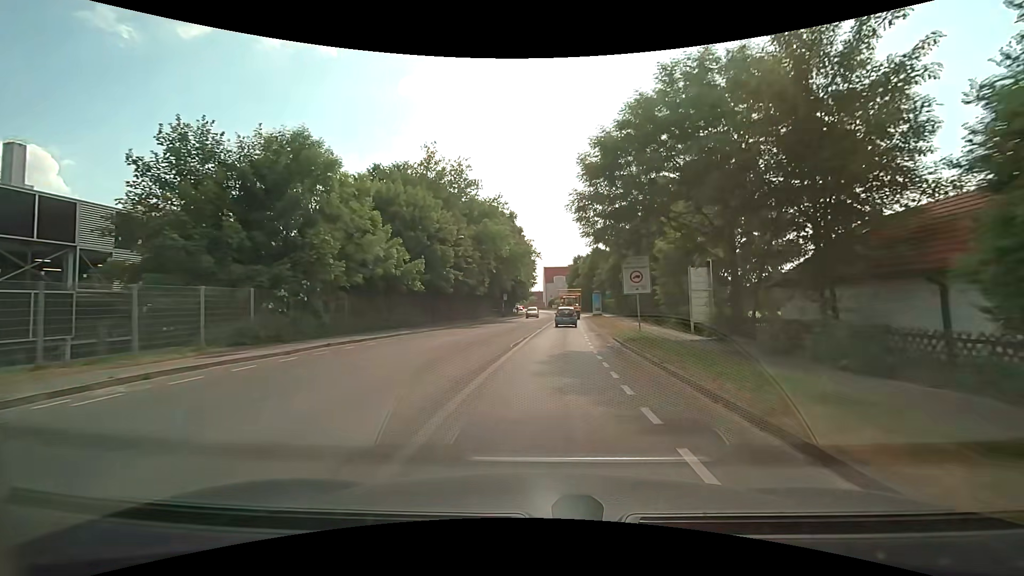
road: secondary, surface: asphalt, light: Day
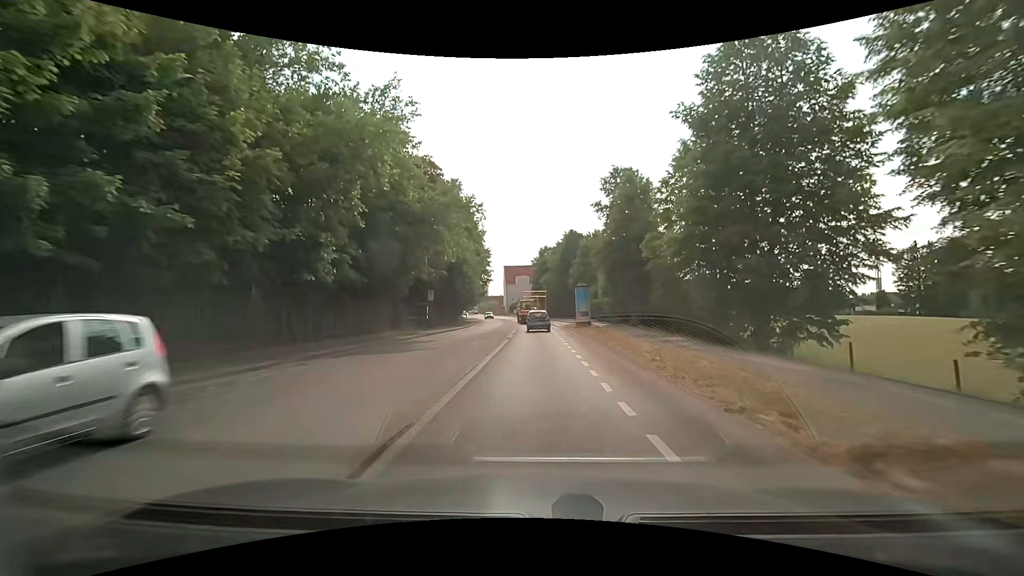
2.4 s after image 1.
(+1.2, +29.3) m; +4°
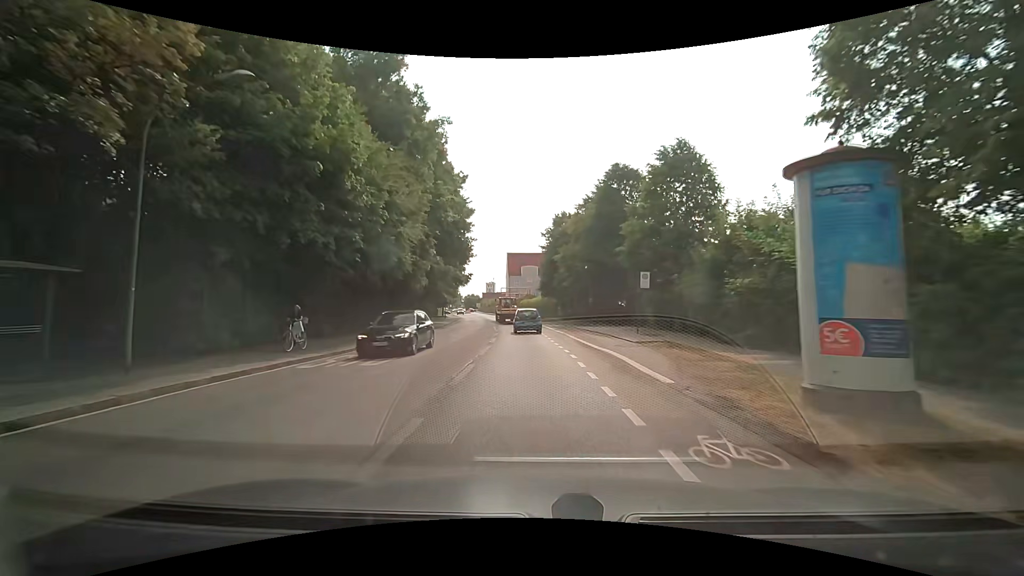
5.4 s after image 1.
(-0.3, +36.6) m; -2°
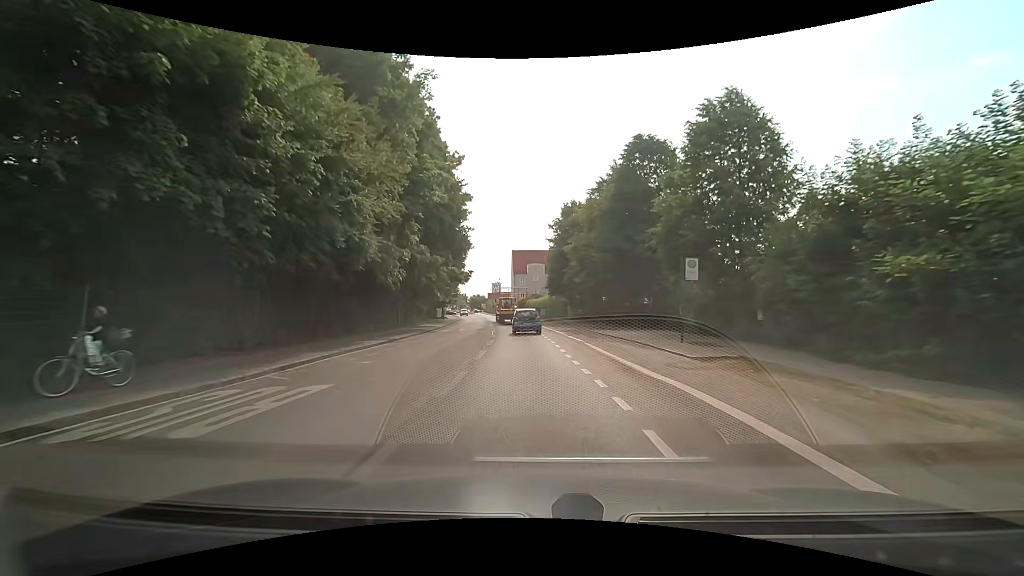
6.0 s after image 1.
(0.0, +7.2) m; 0°
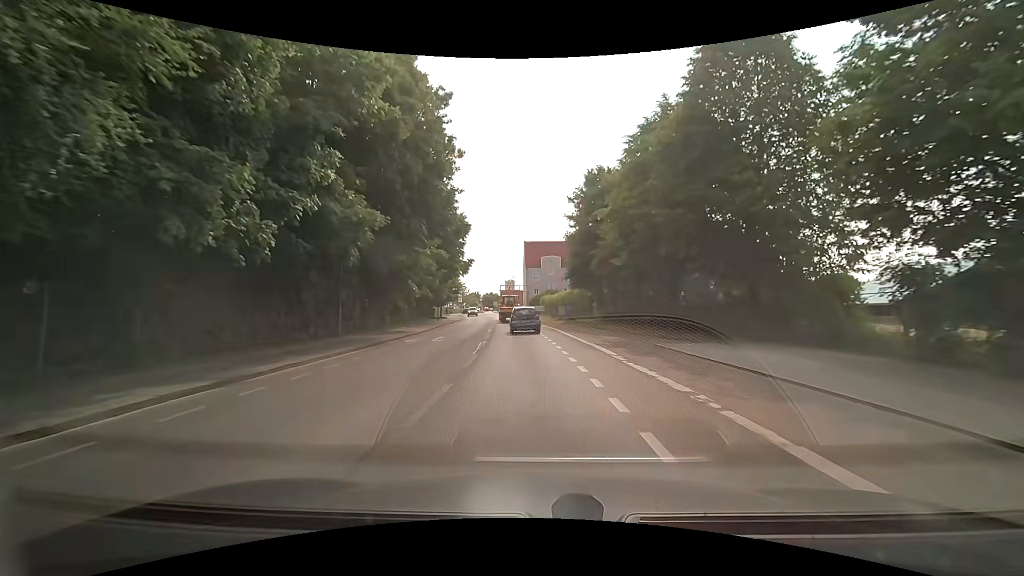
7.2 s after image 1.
(-0.3, +14.1) m; -2°
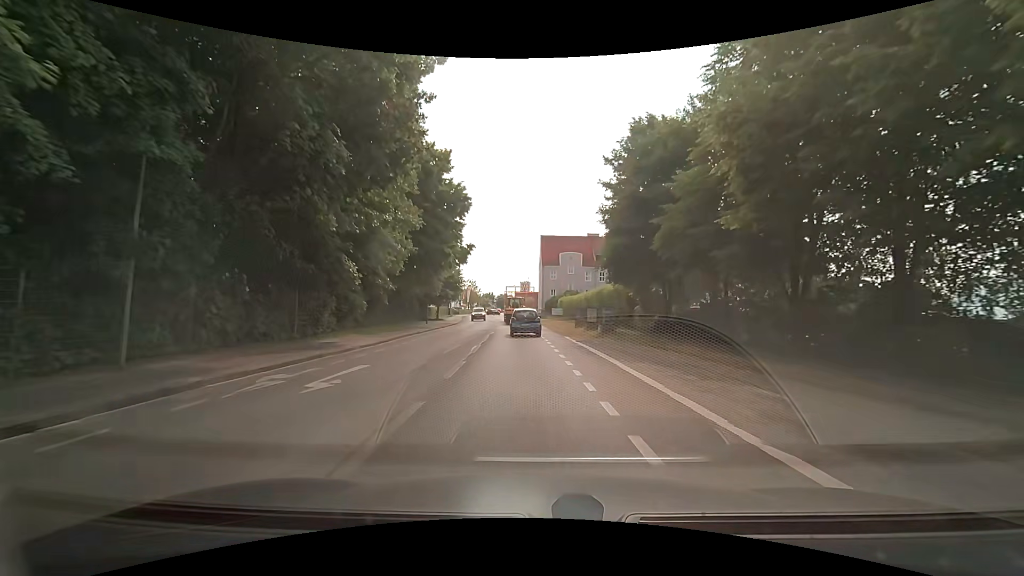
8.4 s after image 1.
(-0.2, +14.0) m; -2°
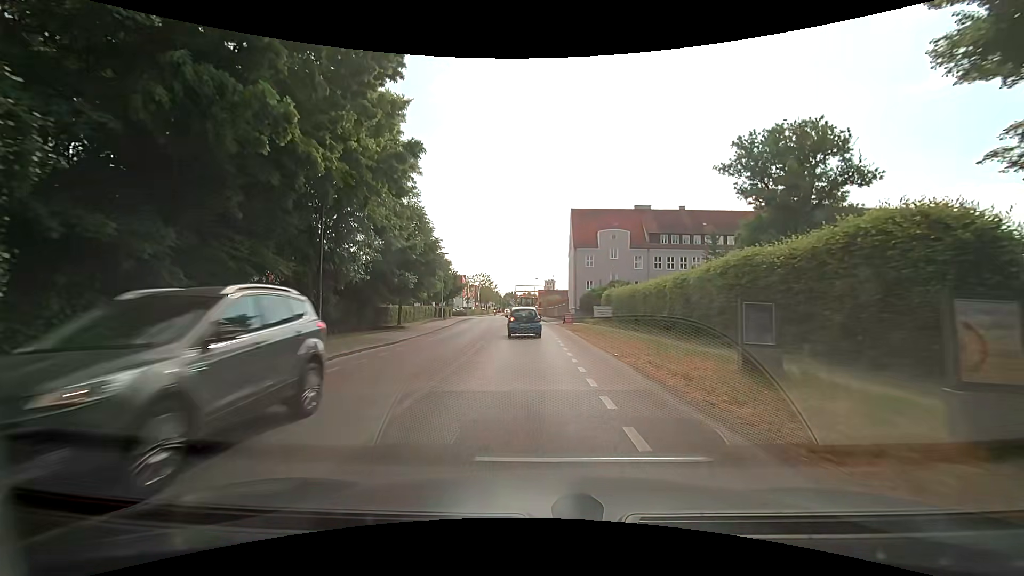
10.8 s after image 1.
(-0.7, +27.7) m; -3°
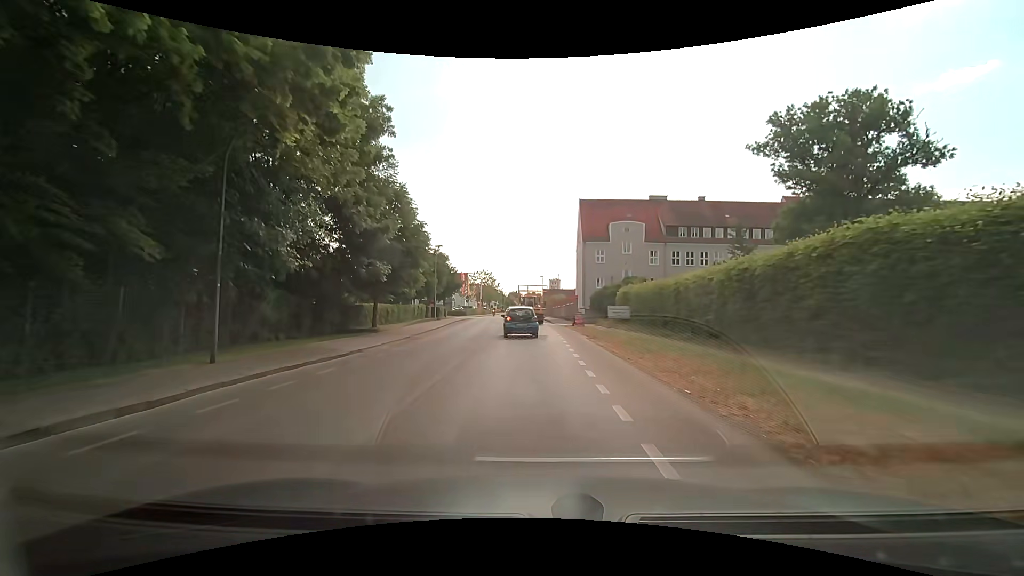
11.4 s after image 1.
(0.0, +6.7) m; +1°
